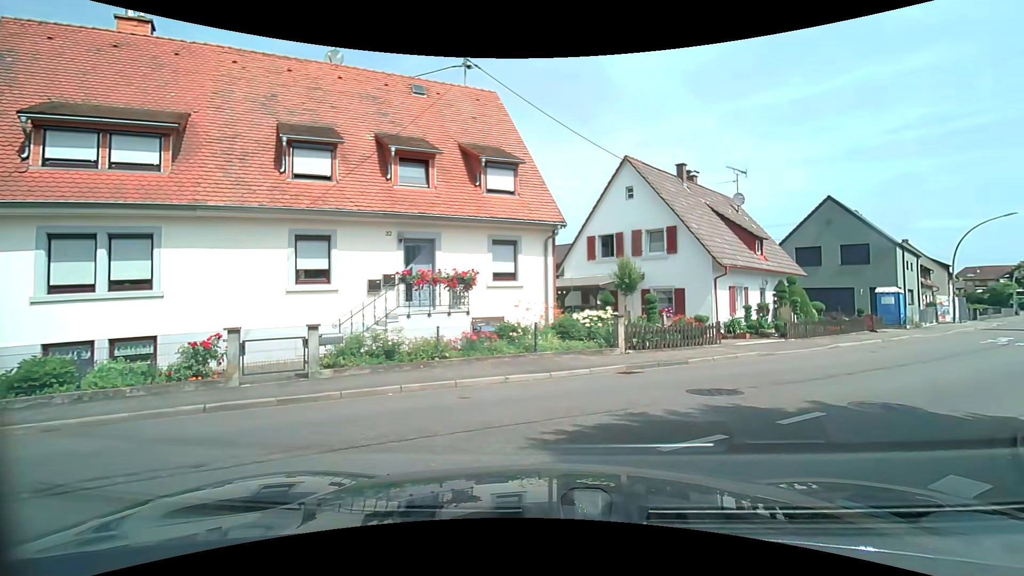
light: Day
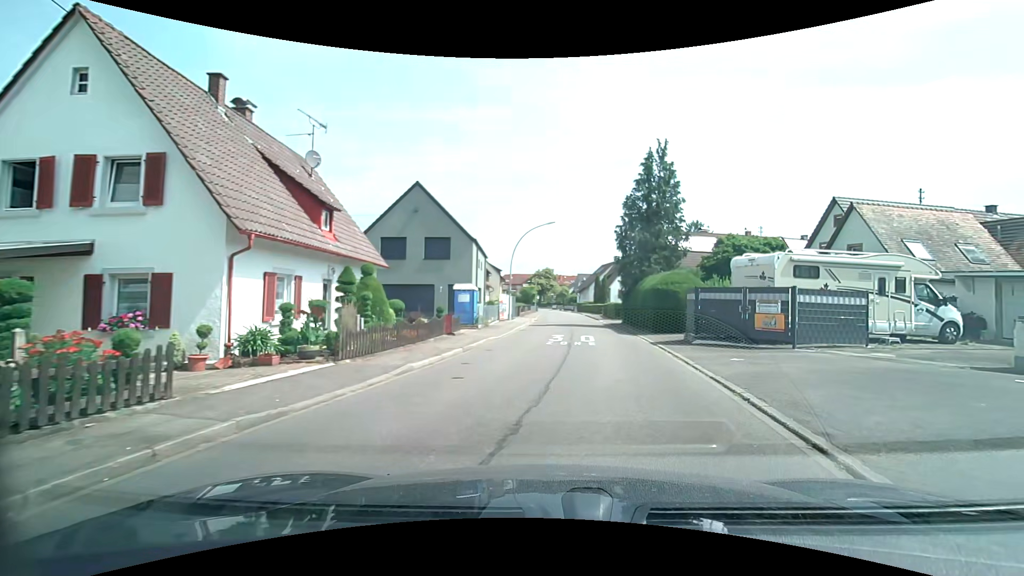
(+3.8, +8.7) m; +46°
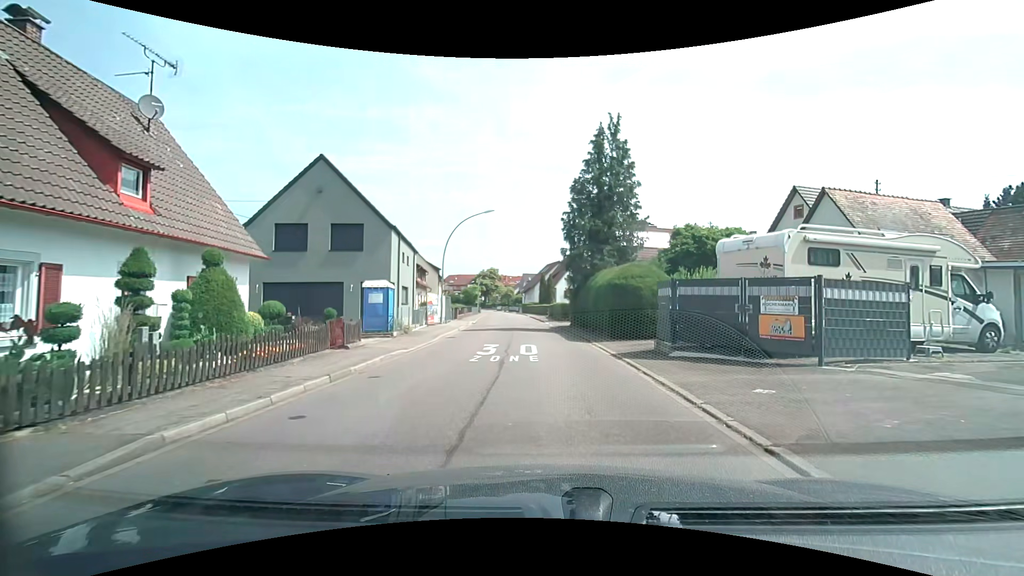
(+0.6, +5.3) m; +9°
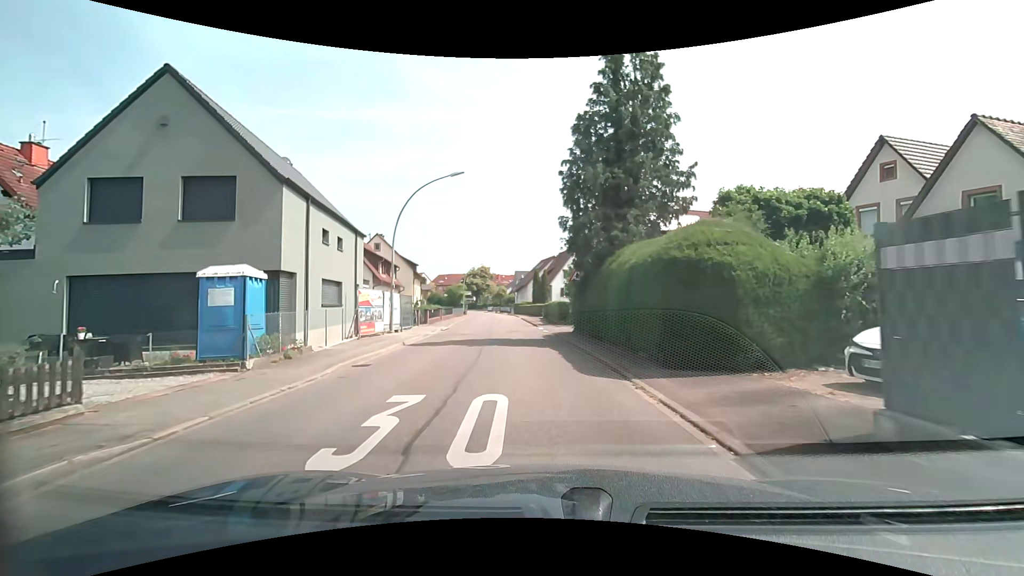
(+0.3, +10.0) m; +2°
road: tertiary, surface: asphalt
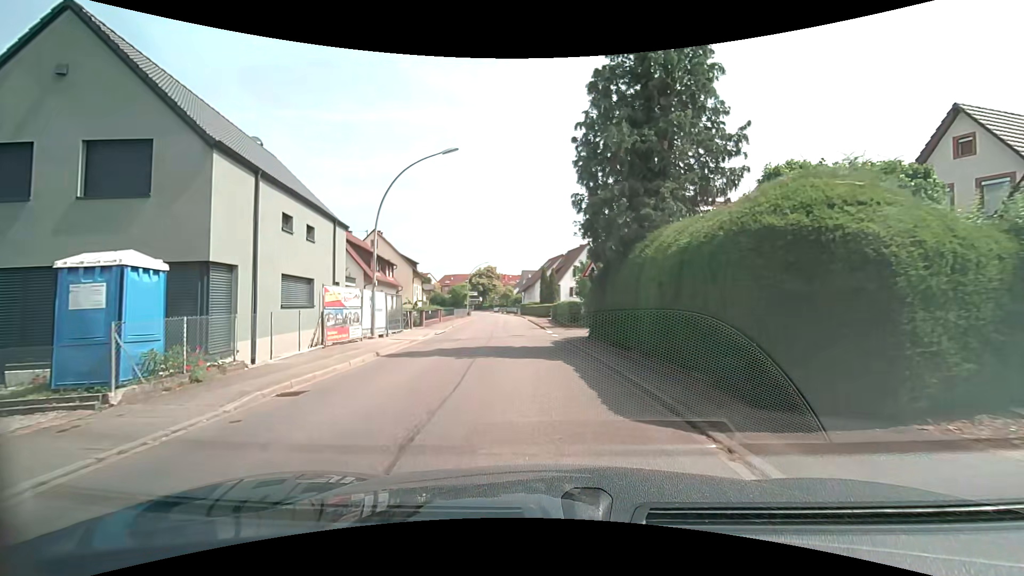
(0.0, +3.8) m; -1°
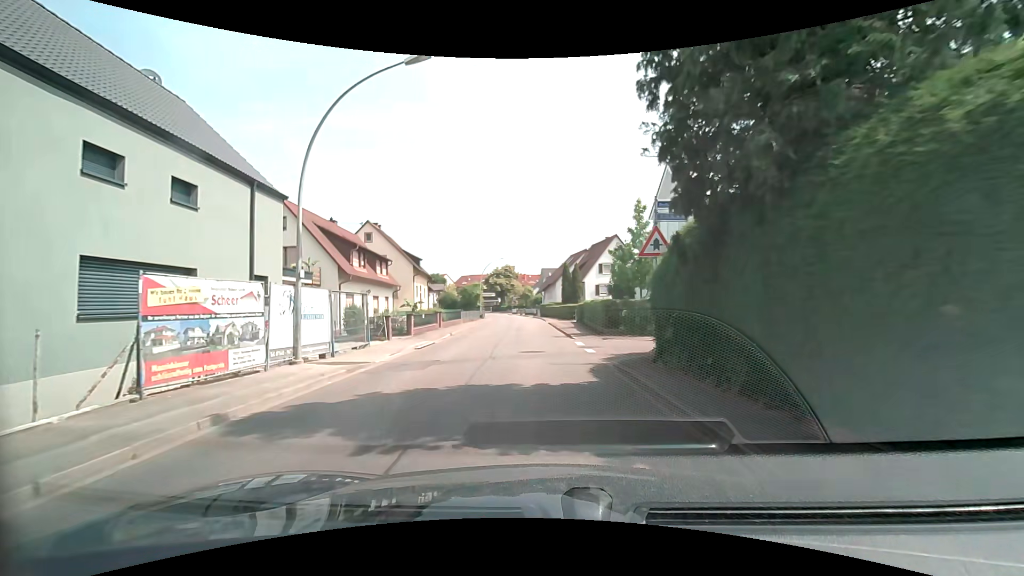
(-0.2, +8.1) m; -1°
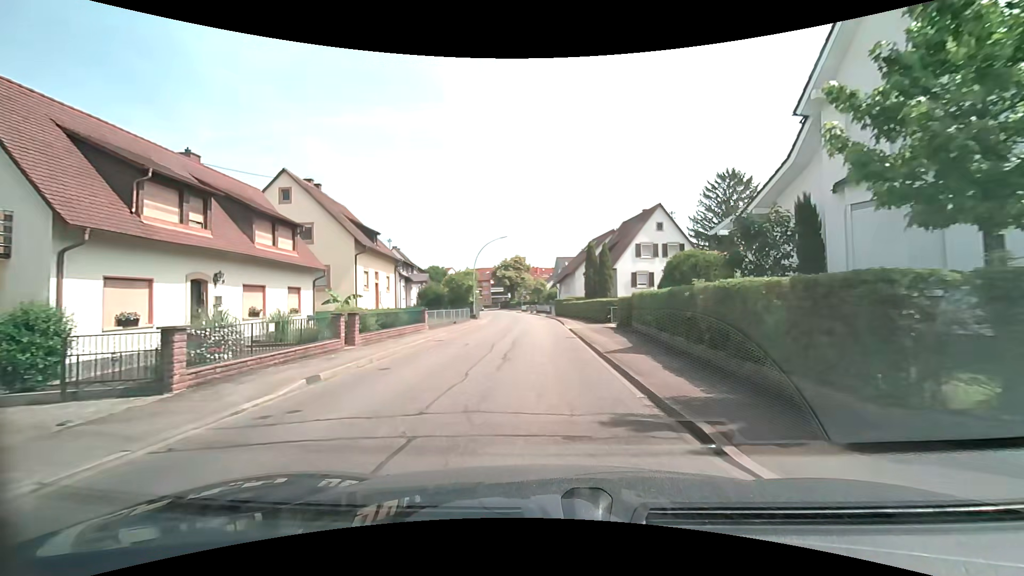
(-0.6, +17.3) m; -1°
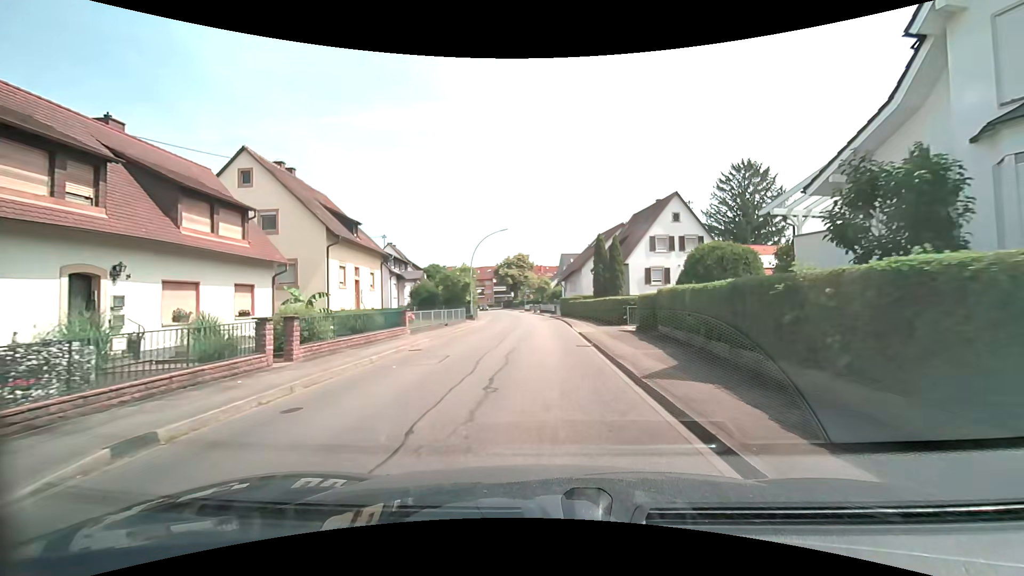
(-0.1, +4.4) m; -2°
(0, +10) (0, +20) (0, +30) (-1, +40) (-1, +50) (-2, +60) (-4, +70) (-5, +80) (-7, +90) (-8, +99) m
